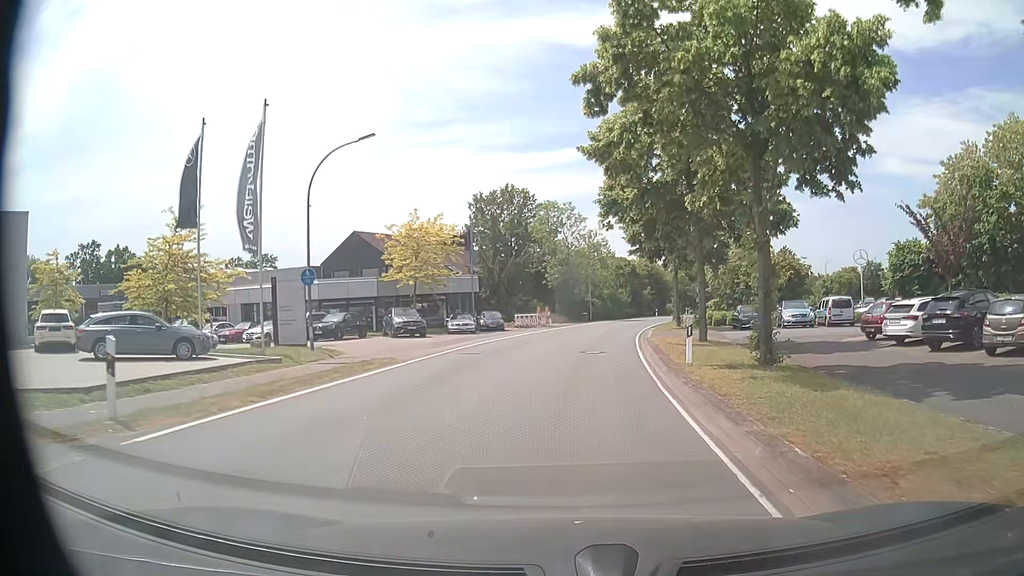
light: Day
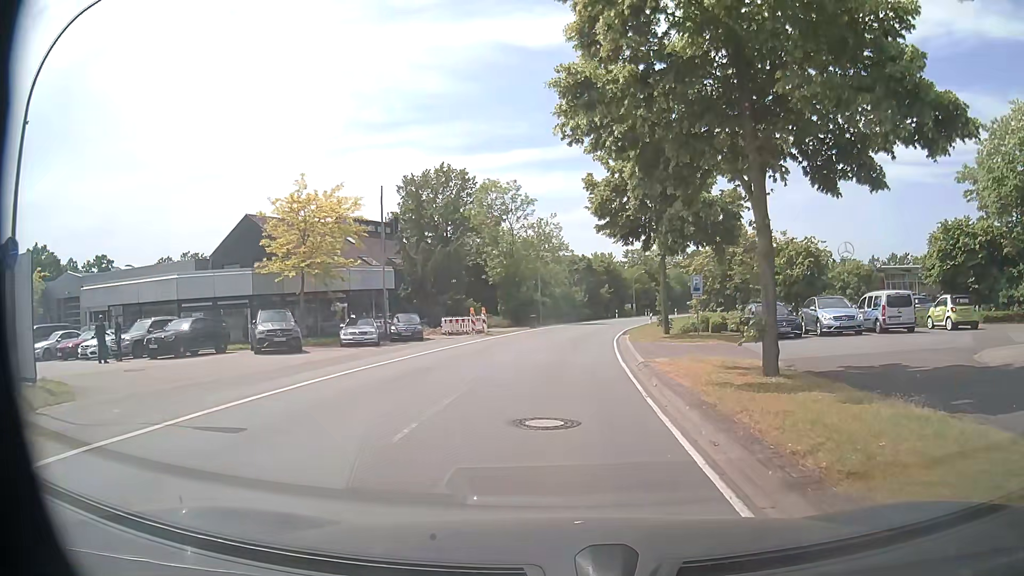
(+0.5, +12.4) m; +3°
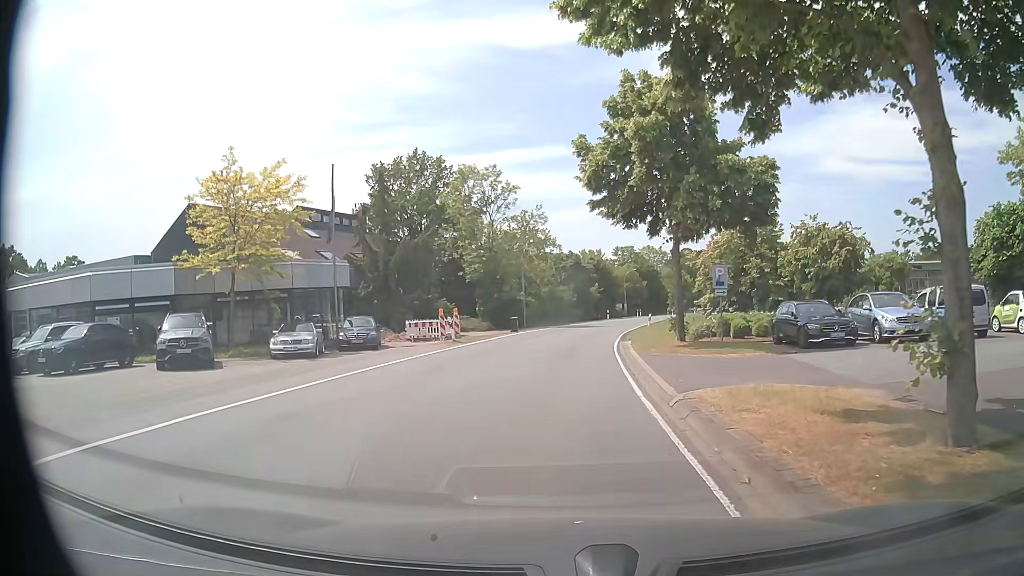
(+0.2, +6.3) m; +3°
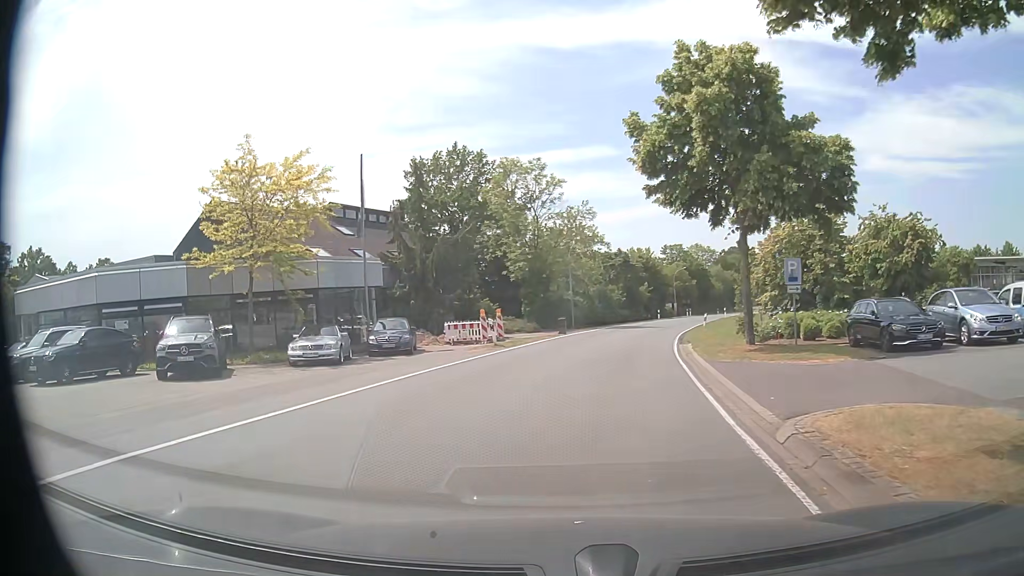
(-0.1, +2.6) m; -5°
